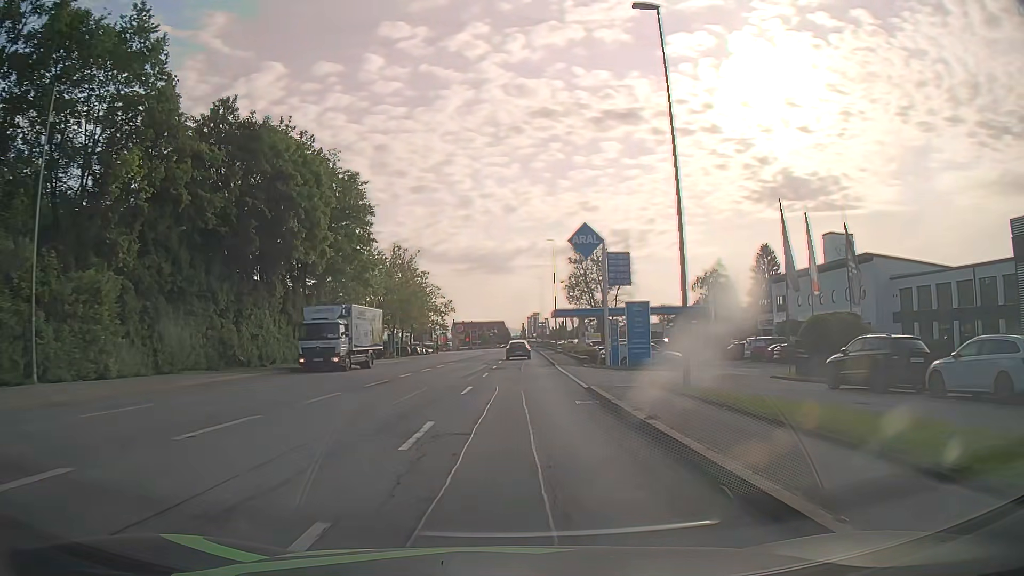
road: tertiary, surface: asphalt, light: Day
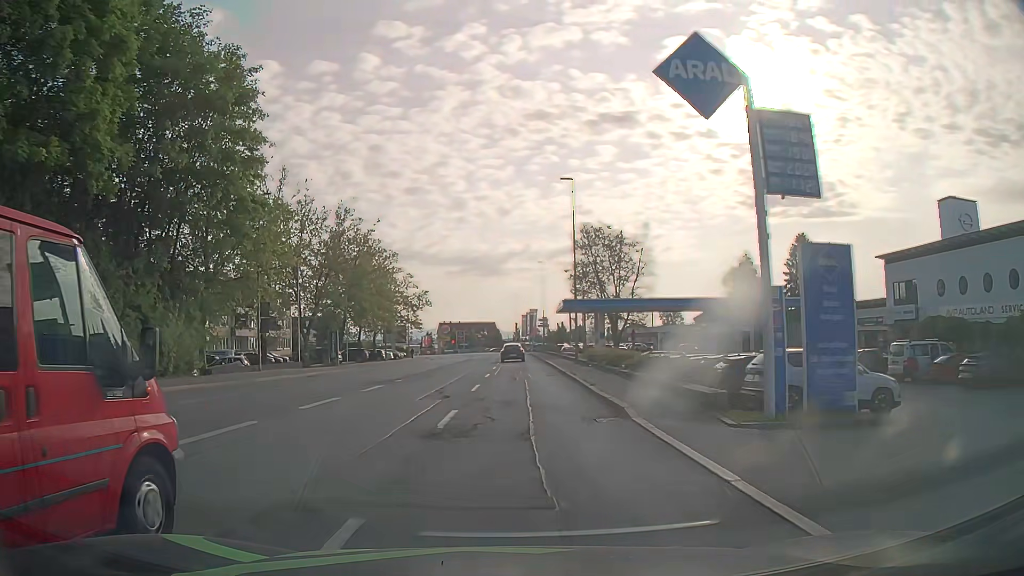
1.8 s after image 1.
(+0.2, +24.3) m; 0°
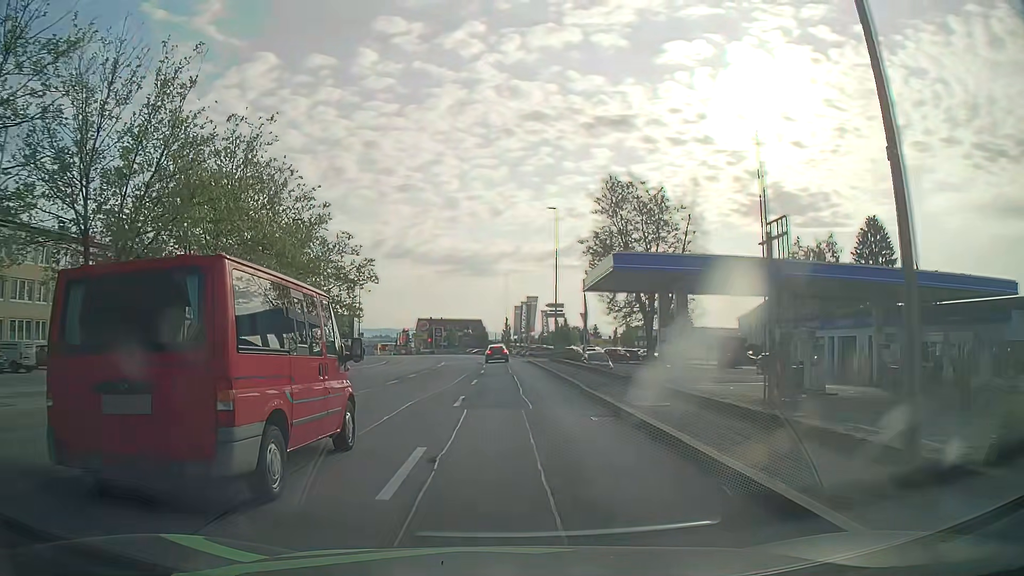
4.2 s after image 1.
(+0.2, +31.4) m; +1°
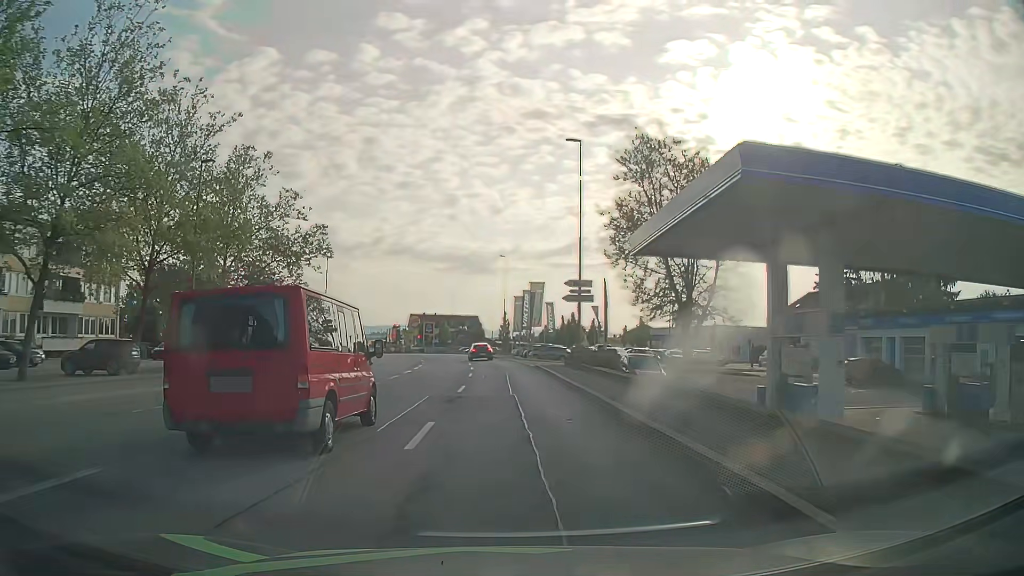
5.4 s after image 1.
(0.0, +15.3) m; 0°
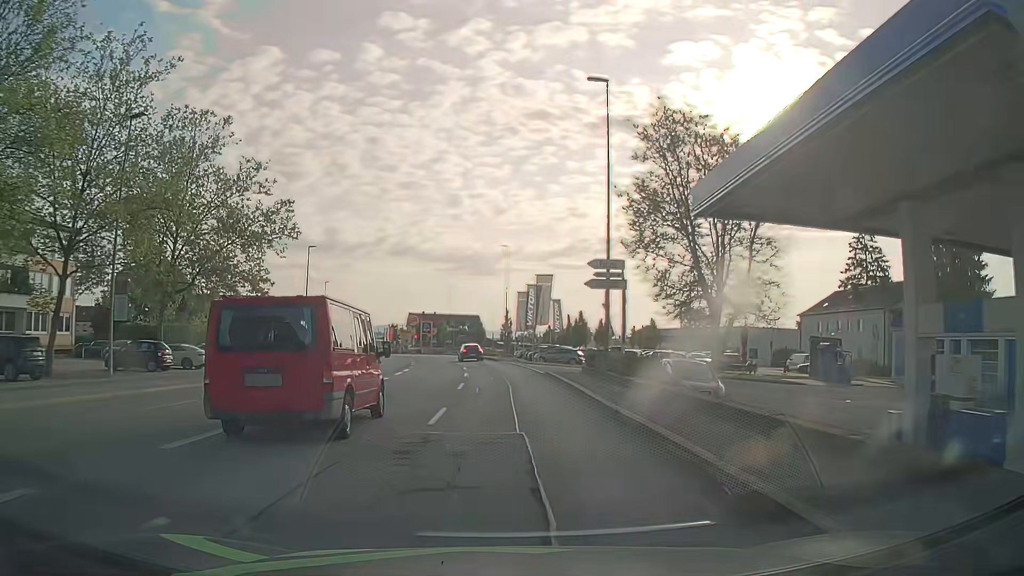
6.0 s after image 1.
(-0.1, +7.5) m; 0°
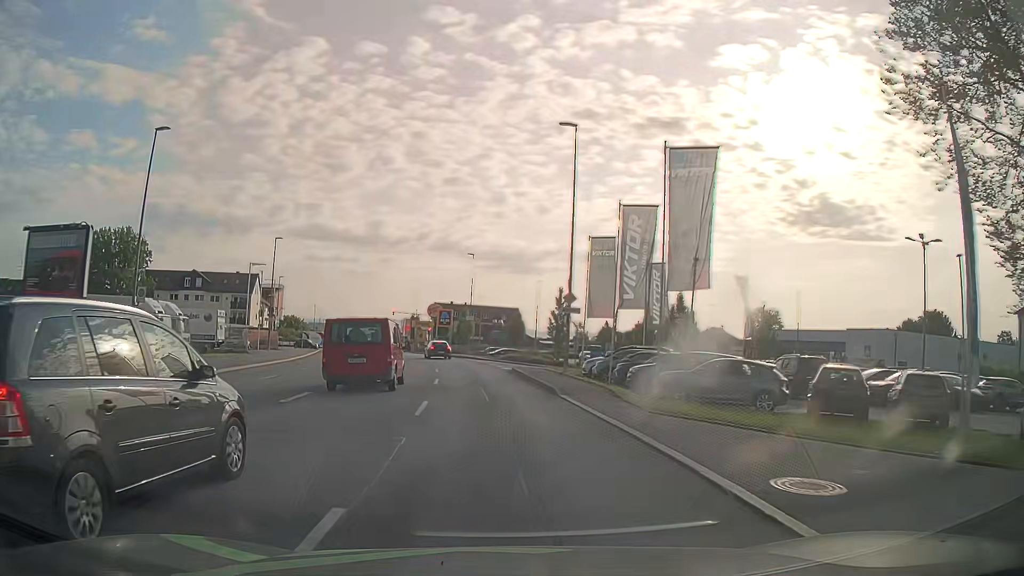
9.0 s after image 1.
(-0.8, +34.8) m; -4°
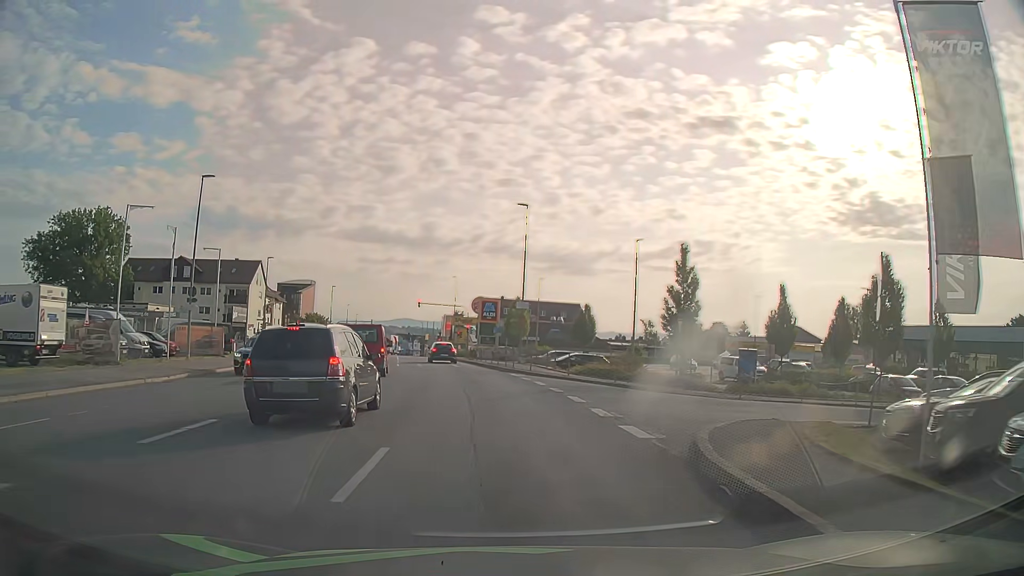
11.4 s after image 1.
(-1.0, +24.8) m; -5°
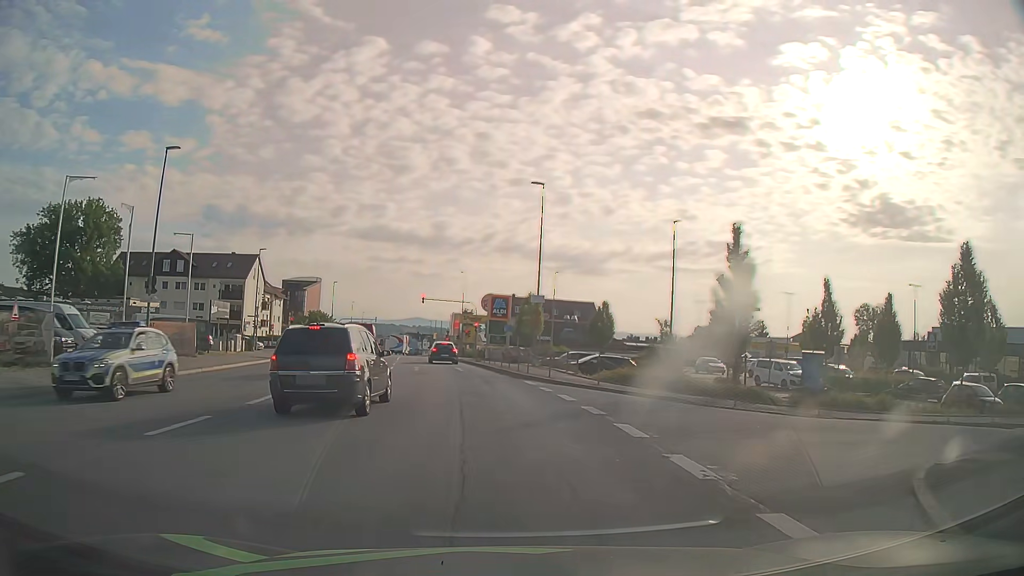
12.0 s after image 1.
(0.0, +5.8) m; -1°
(0, +10) (-1, +20) (-2, +30) (-3, +40) (-4, +50) (-5, +60) (-7, +70) (-8, +79) (-10, +89) (-11, +99) m
